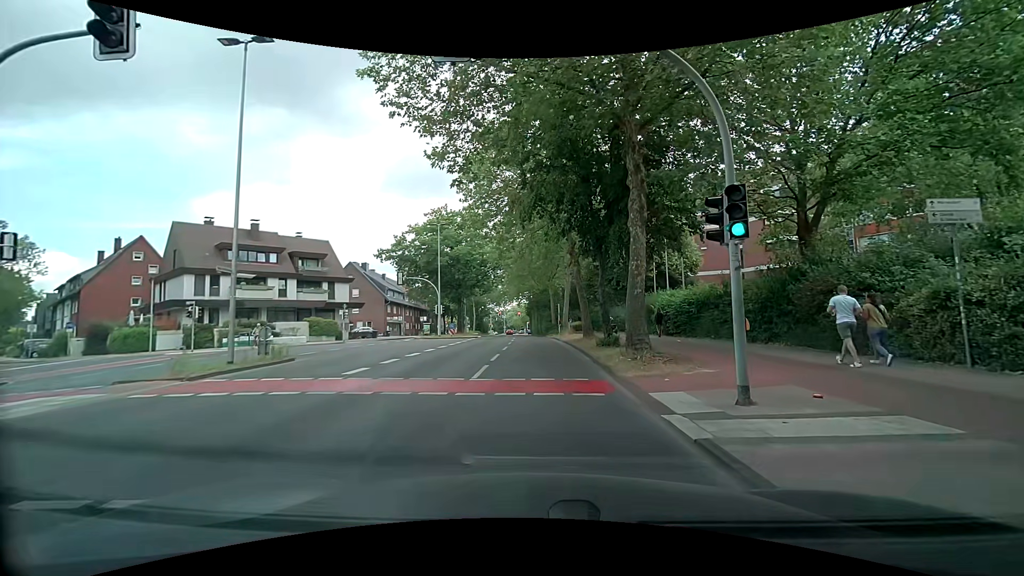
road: tertiary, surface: asphalt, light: Day
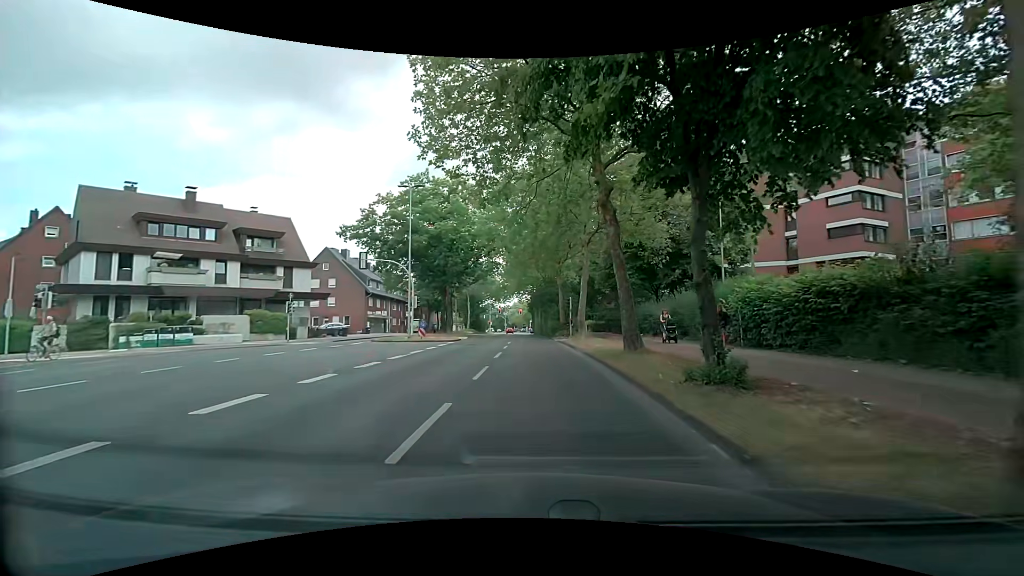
(0.0, +12.5) m; -1°
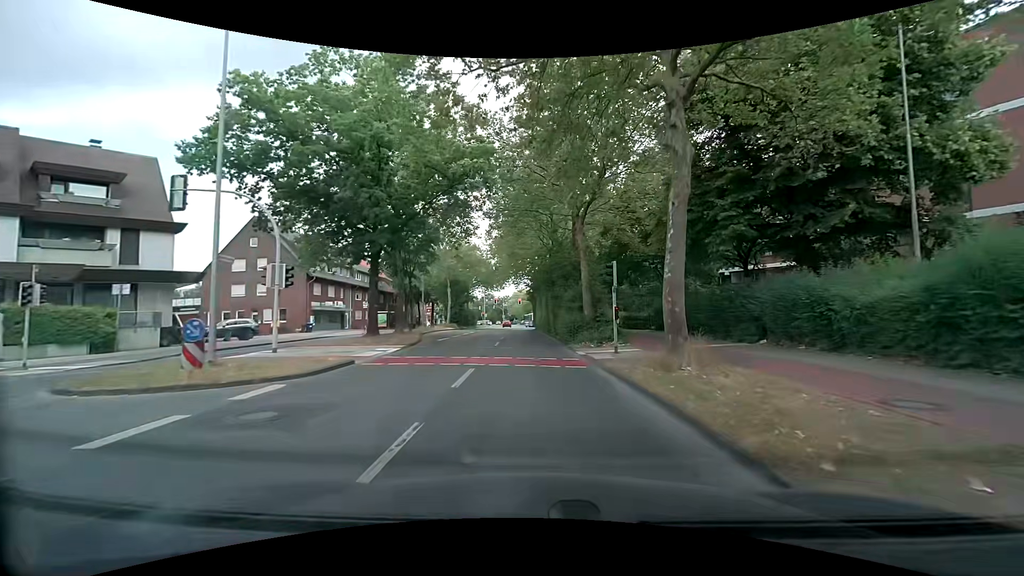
(+0.1, +20.2) m; 0°
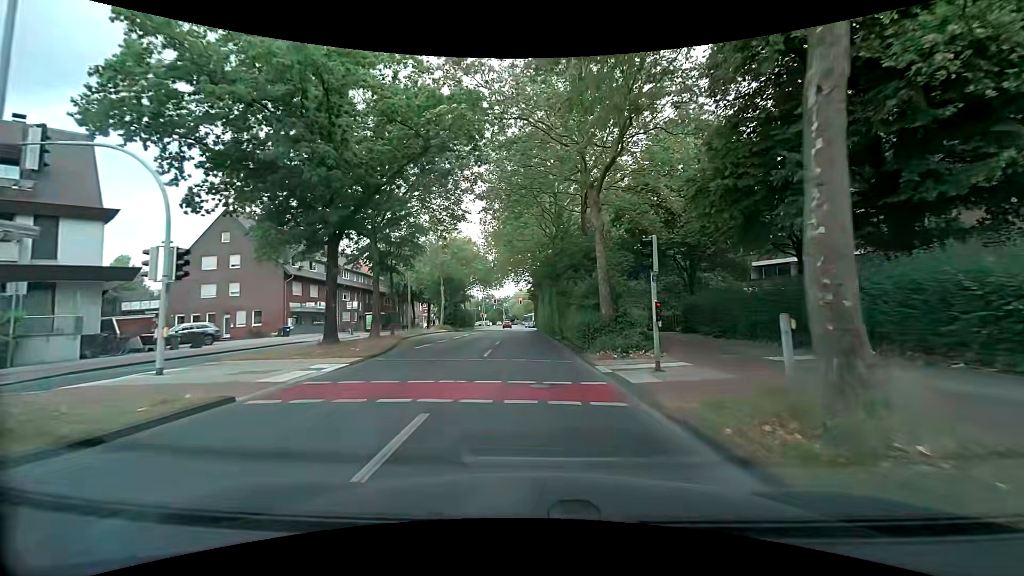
(0.0, +5.6) m; 0°
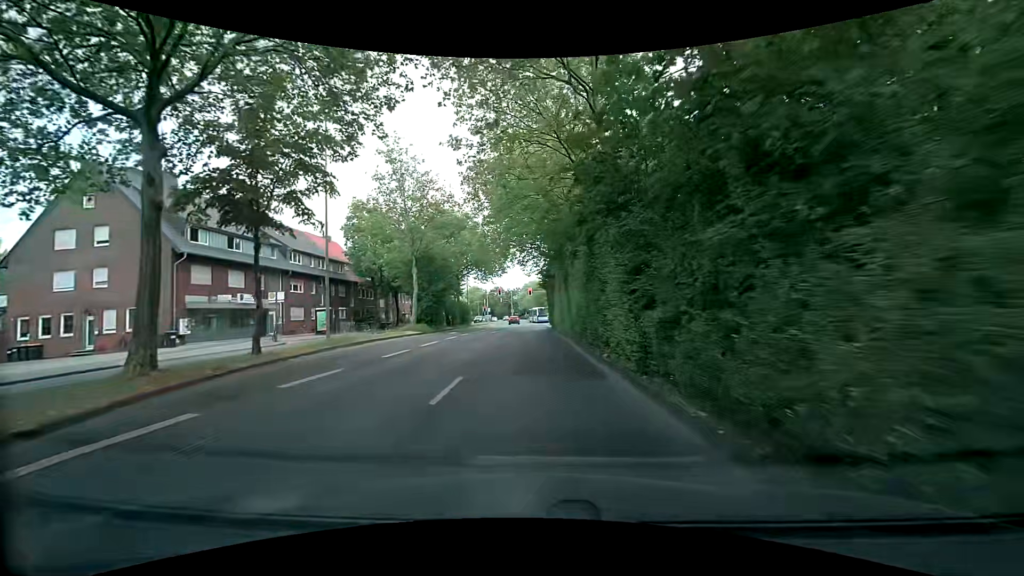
(0.0, +17.6) m; 0°
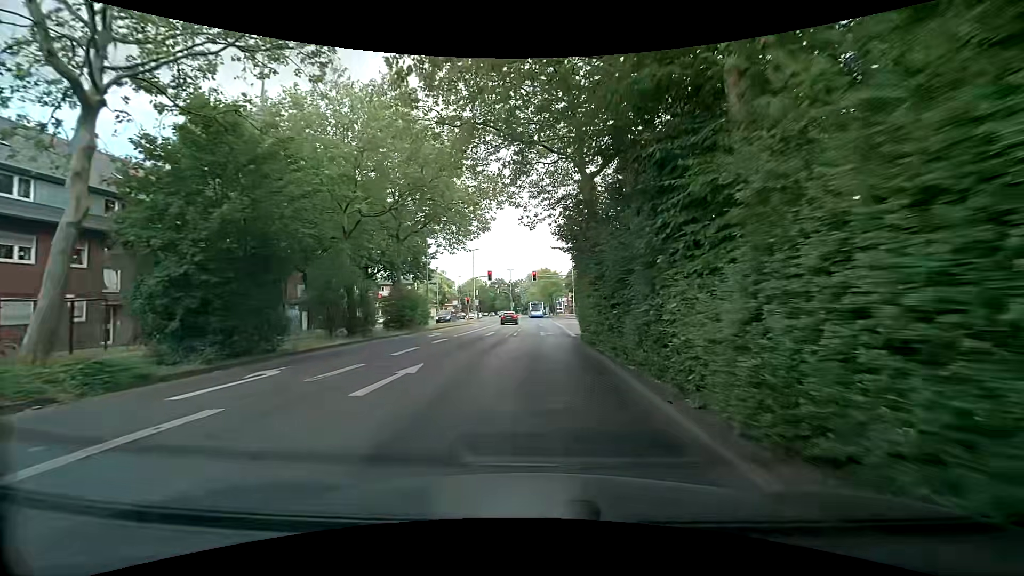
(-0.5, +29.6) m; 0°
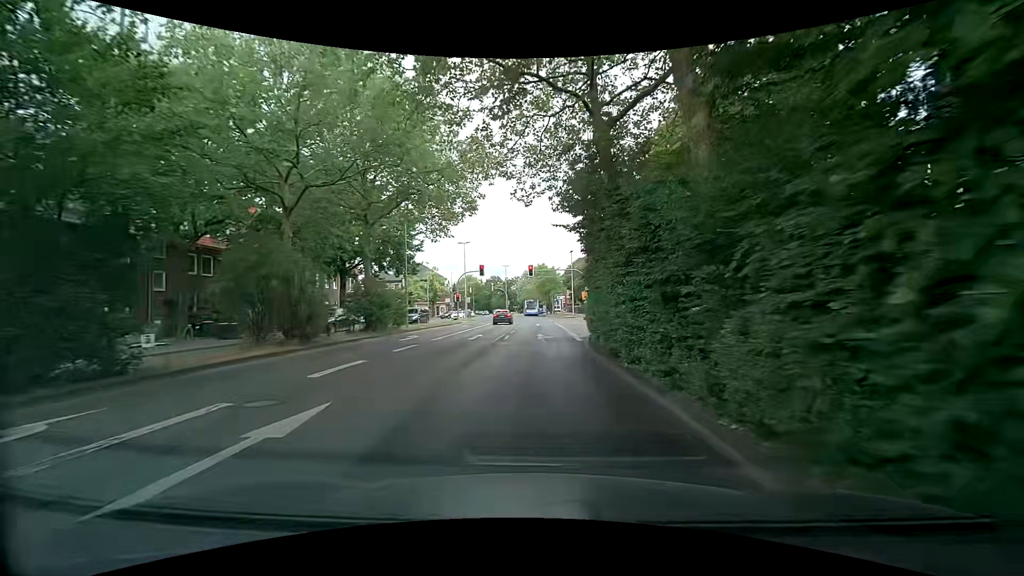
(-0.1, +5.7) m; 0°
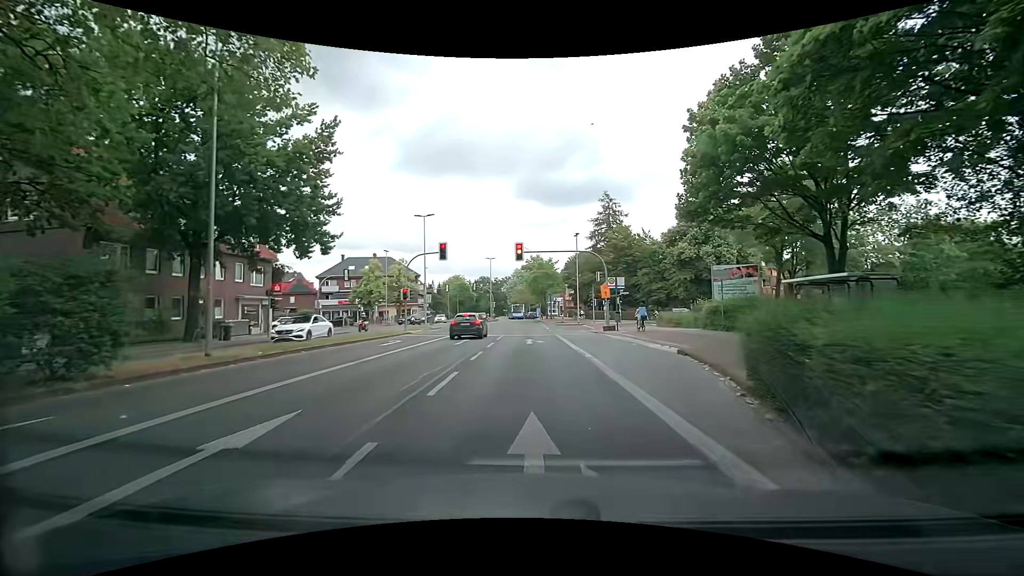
(+0.2, +20.6) m; +3°
(0, +10) (-1, +20) (-1, +30) (-2, +40) (-3, +50) (-3, +60) (-4, +70) (-5, +80) (-5, +90) (-7, +100) m
